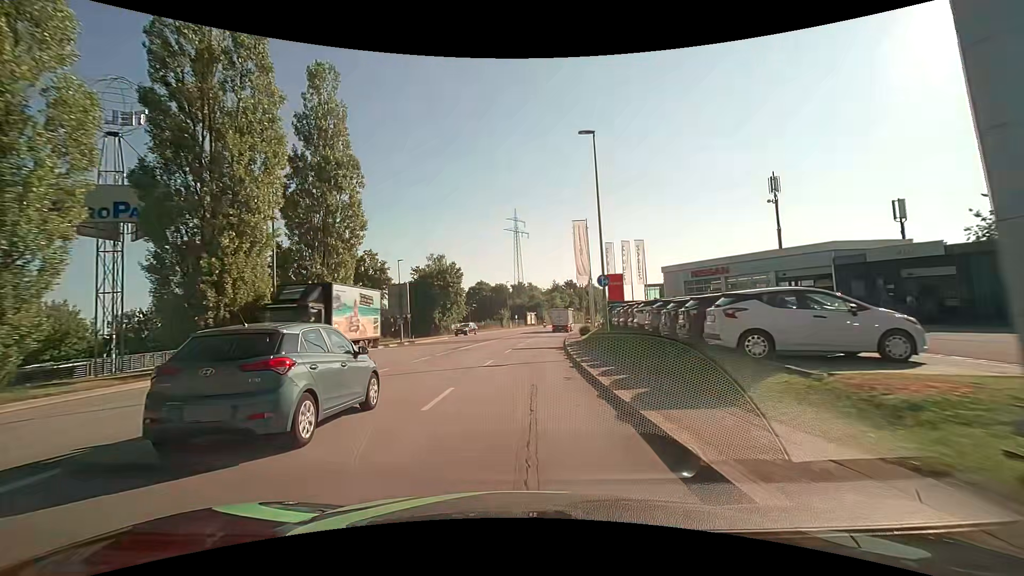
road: tertiary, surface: asphalt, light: Day
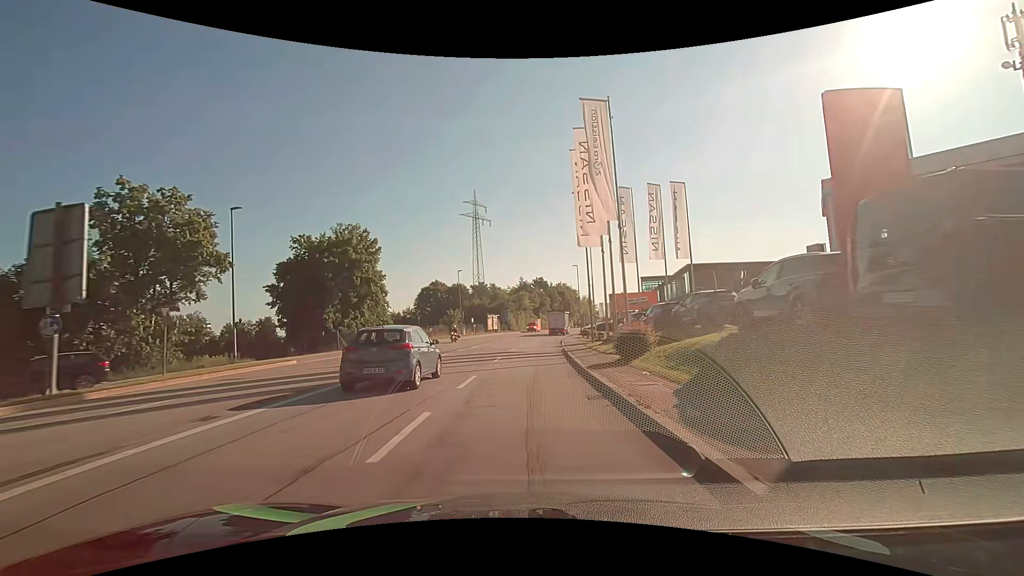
(+1.0, +30.3) m; +4°
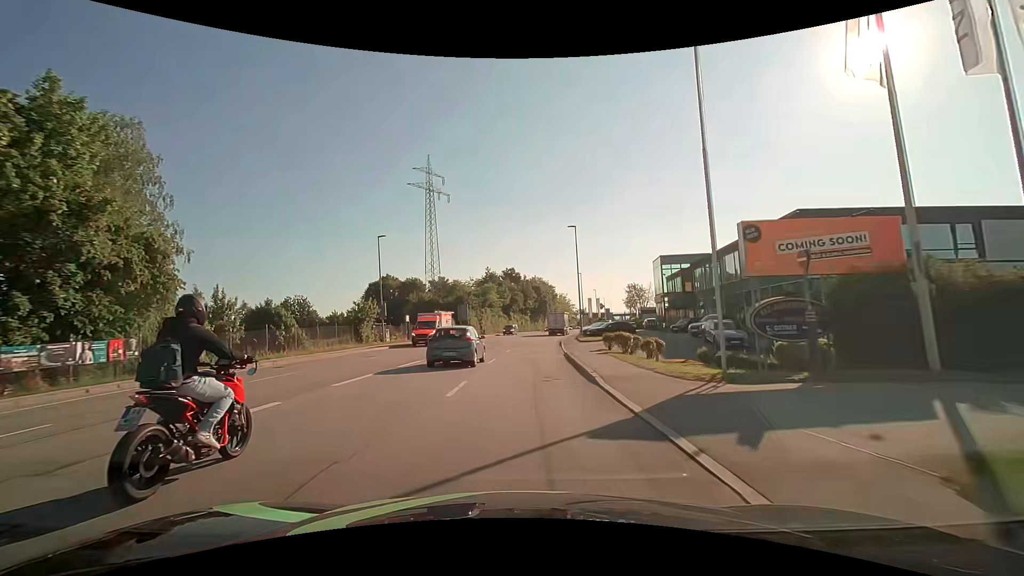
(+0.8, +30.4) m; +3°
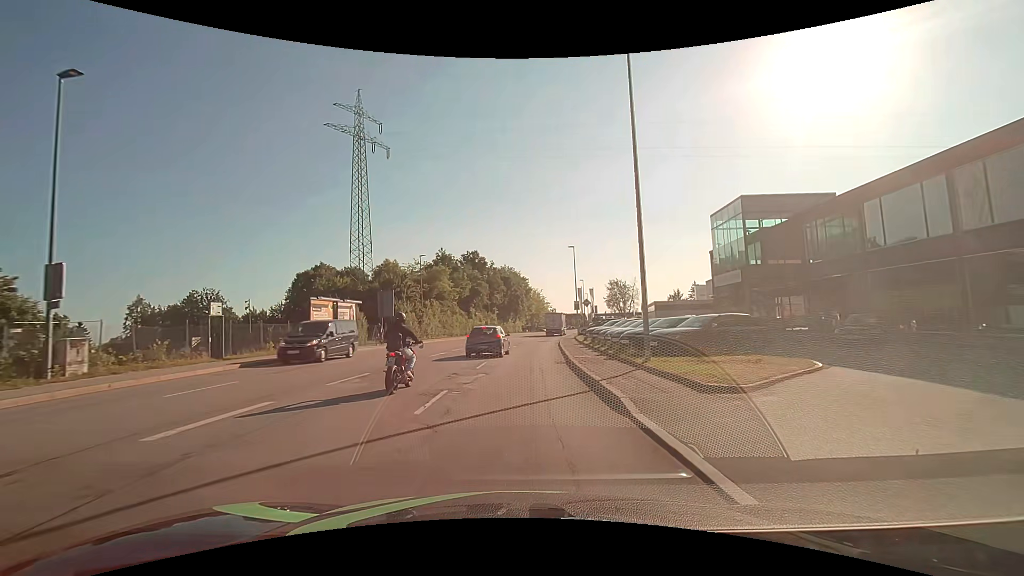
(+0.9, +30.3) m; +3°
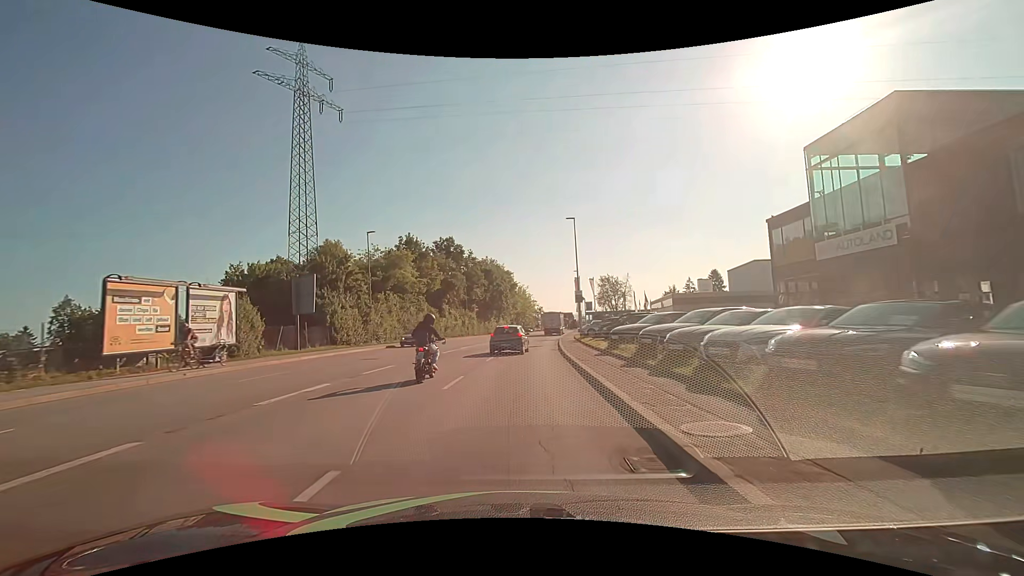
(+0.3, +15.2) m; +2°
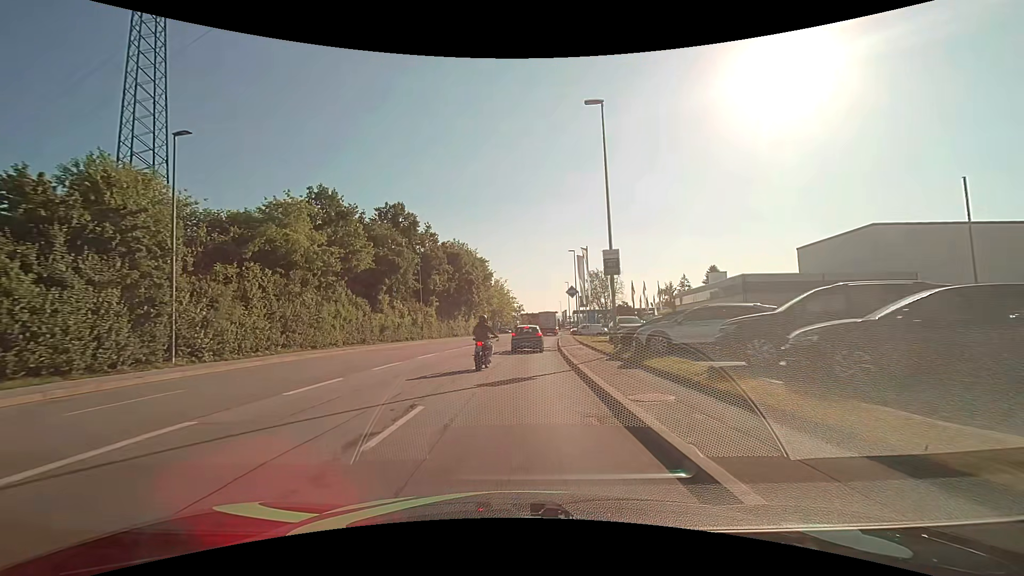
(+0.5, +22.8) m; +2°
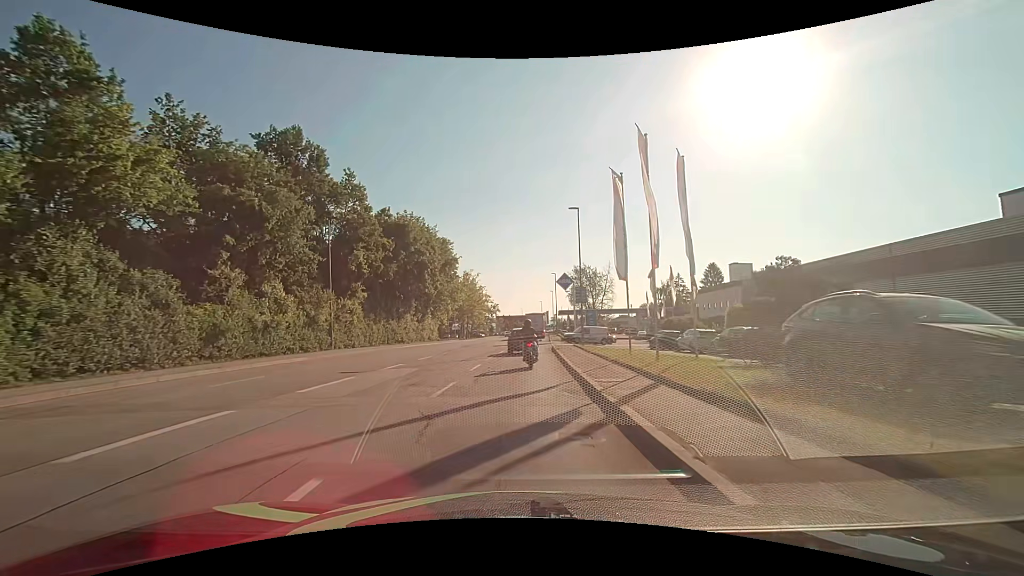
(+0.6, +22.8) m; +3°
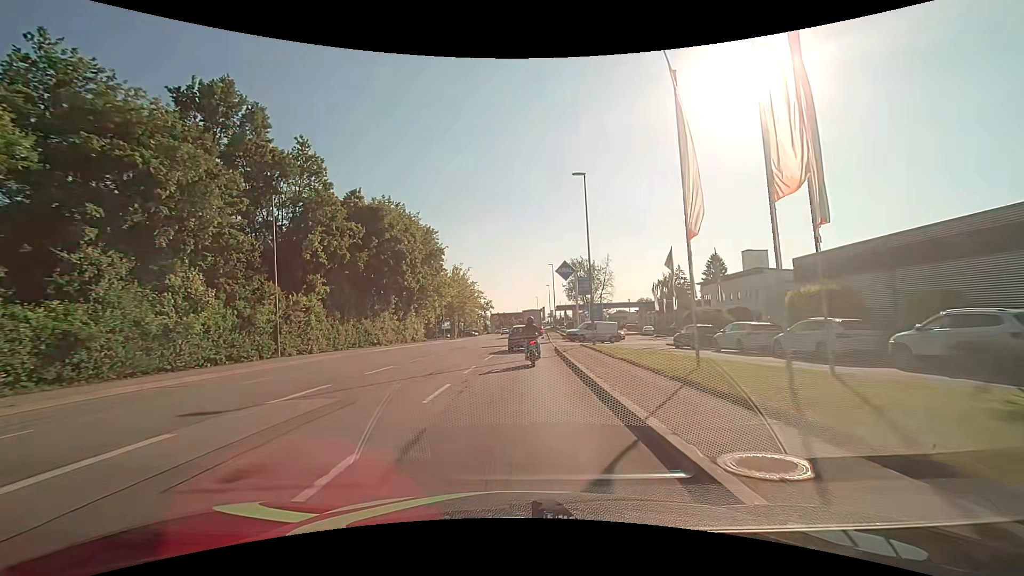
(0.0, +7.5) m; 0°
(0, +10) (0, +20) (+1, +30) (+1, +40) (+1, +50) (+2, +60) (+2, +70) (+3, +80) (+3, +90) (+4, +100) m
